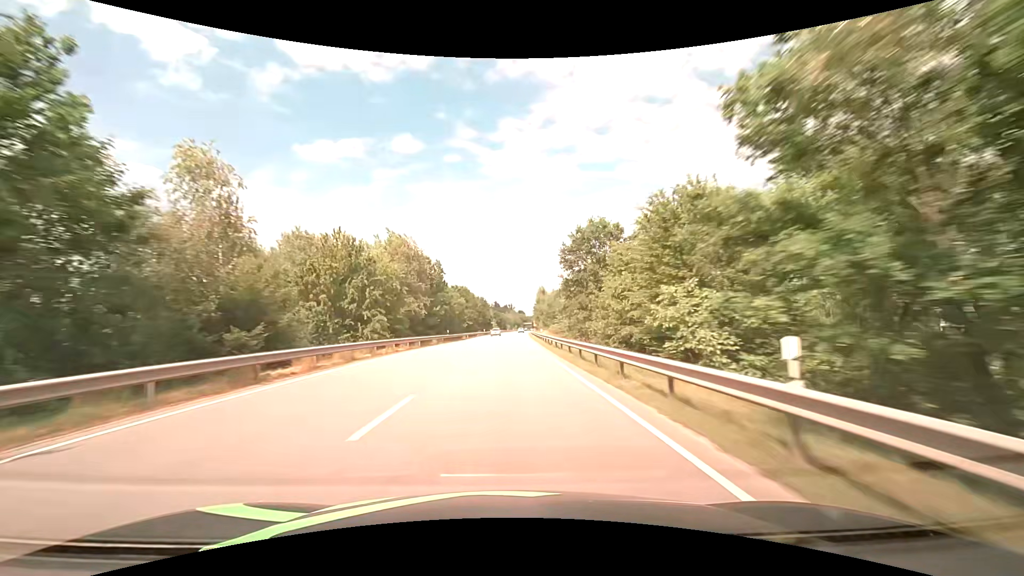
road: primary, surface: asphalt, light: Day
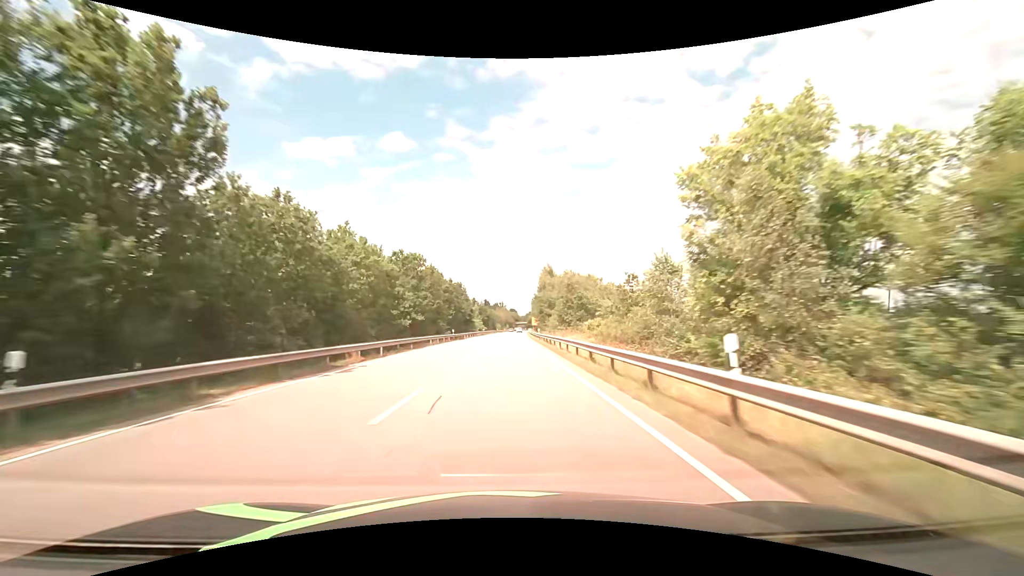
(+0.4, +46.8) m; +1°
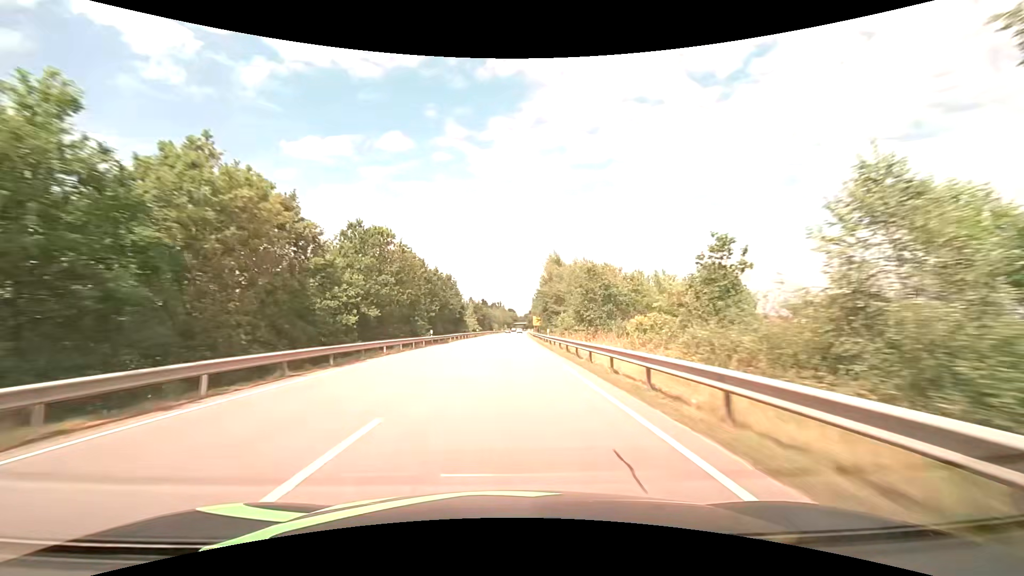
(0.0, +15.7) m; 0°
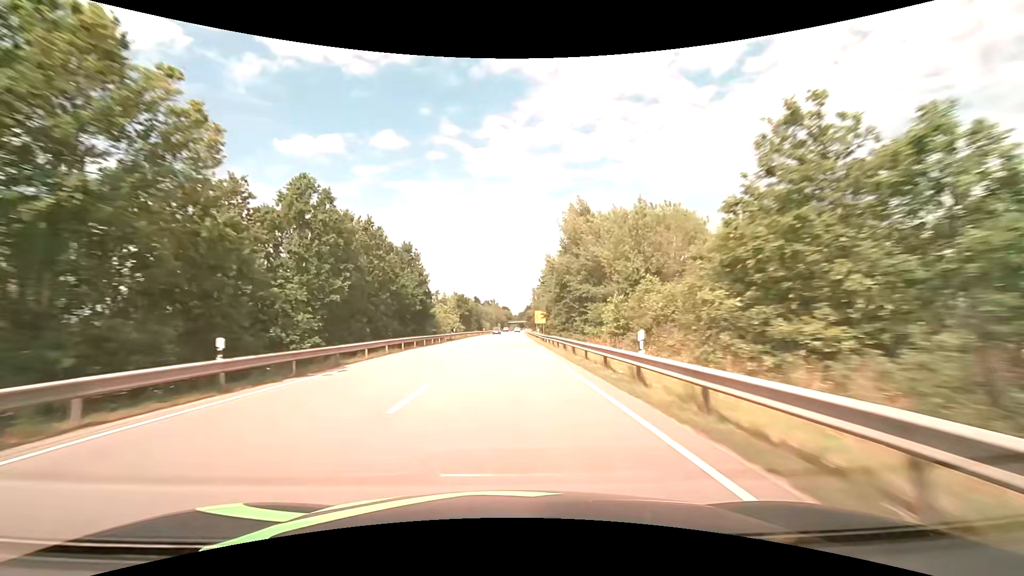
(+0.3, +31.4) m; +1°
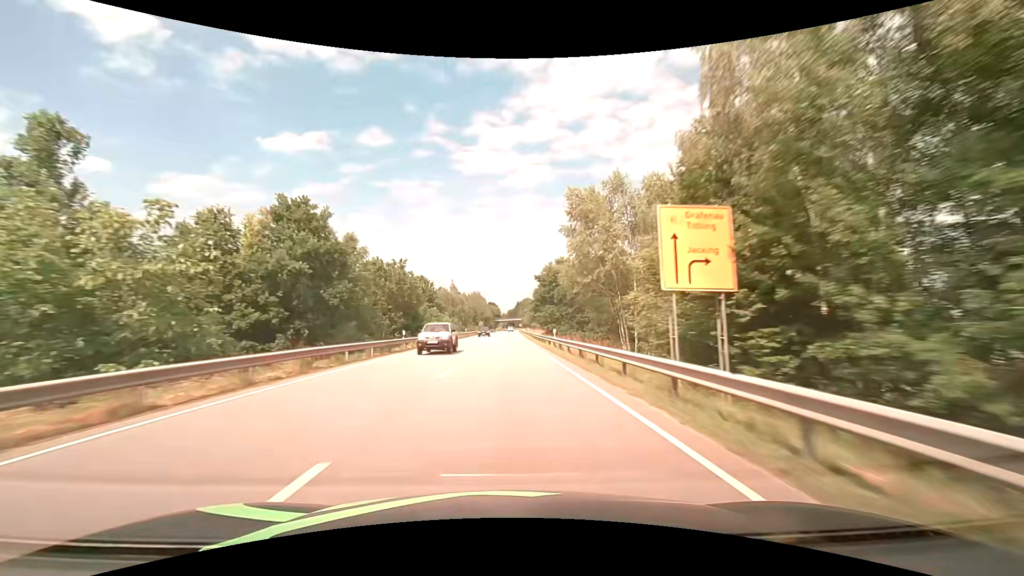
(+0.7, +78.8) m; +1°
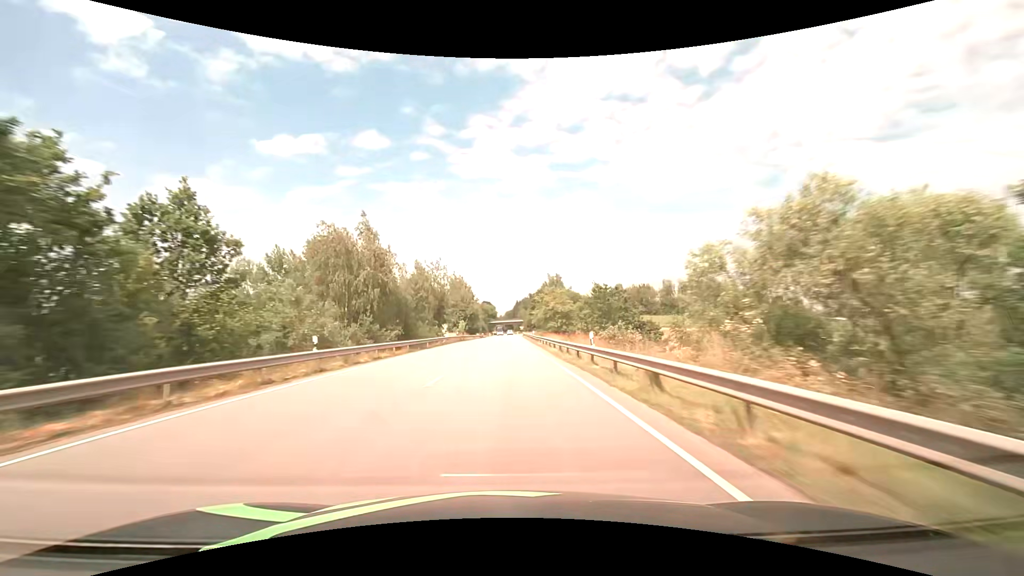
(+0.2, +63.2) m; 0°
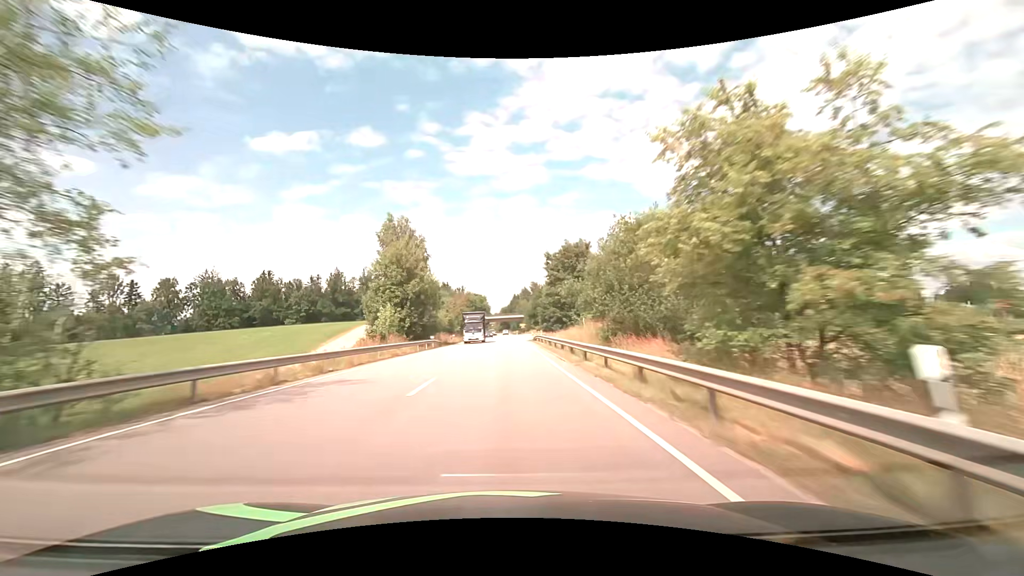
(+0.4, +63.1) m; +1°
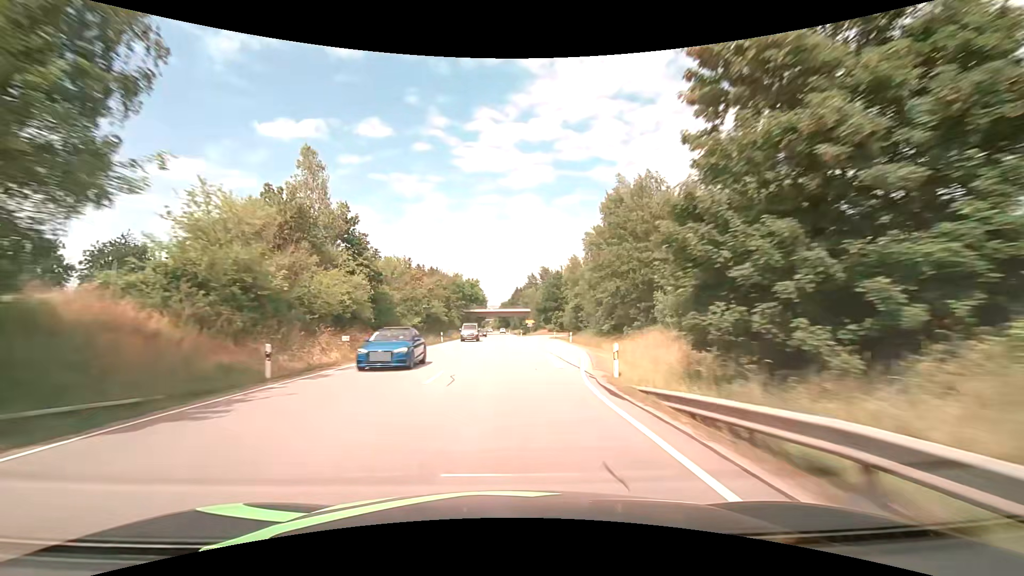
(-0.2, +47.3) m; 0°
(0, +10) (0, +20) (0, +30) (0, +40) (0, +50) (0, +60) (0, +70) (0, +80) (0, +90) (0, +100) m
